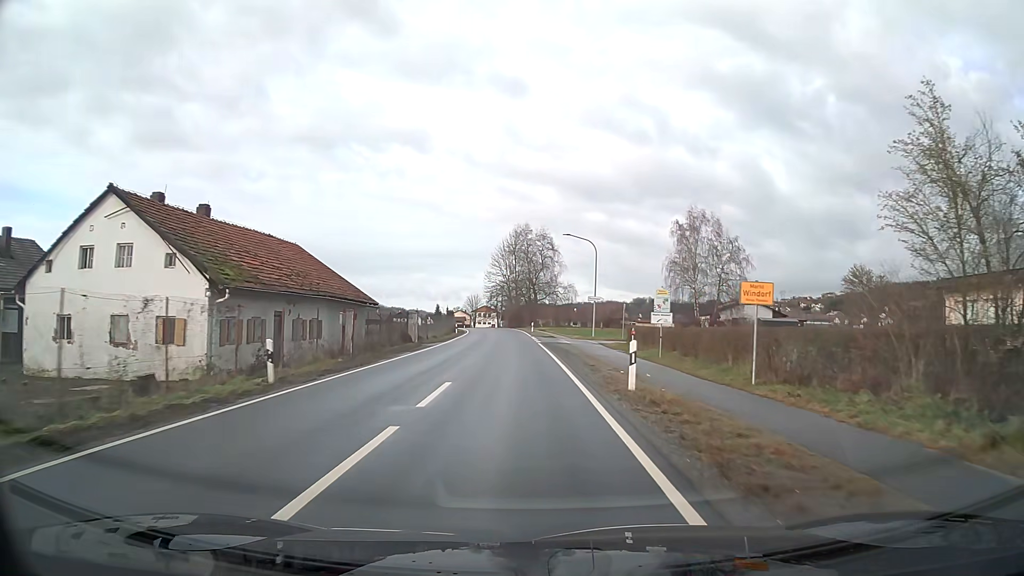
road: secondary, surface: asphalt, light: Day
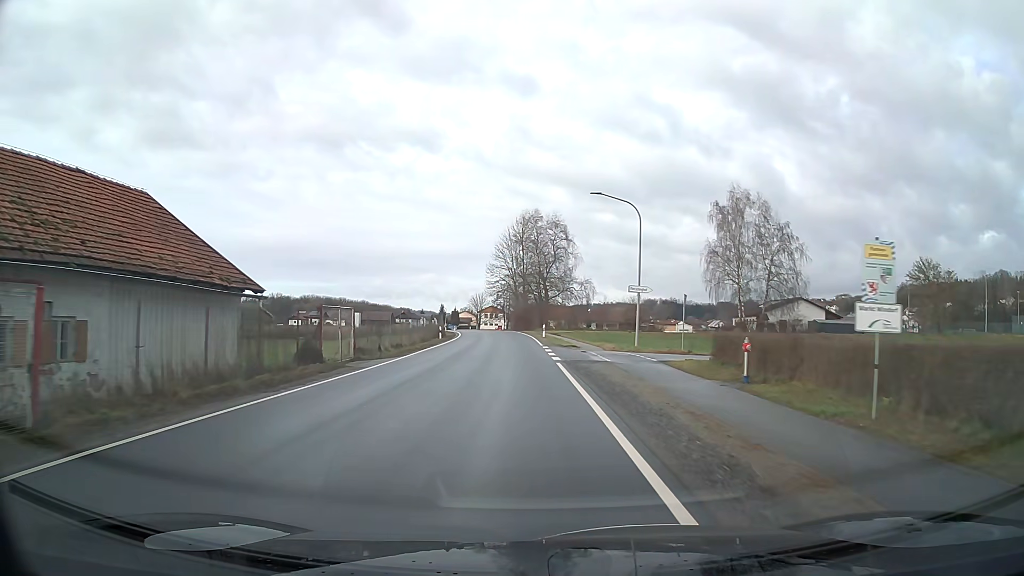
(-0.1, +17.5) m; -1°
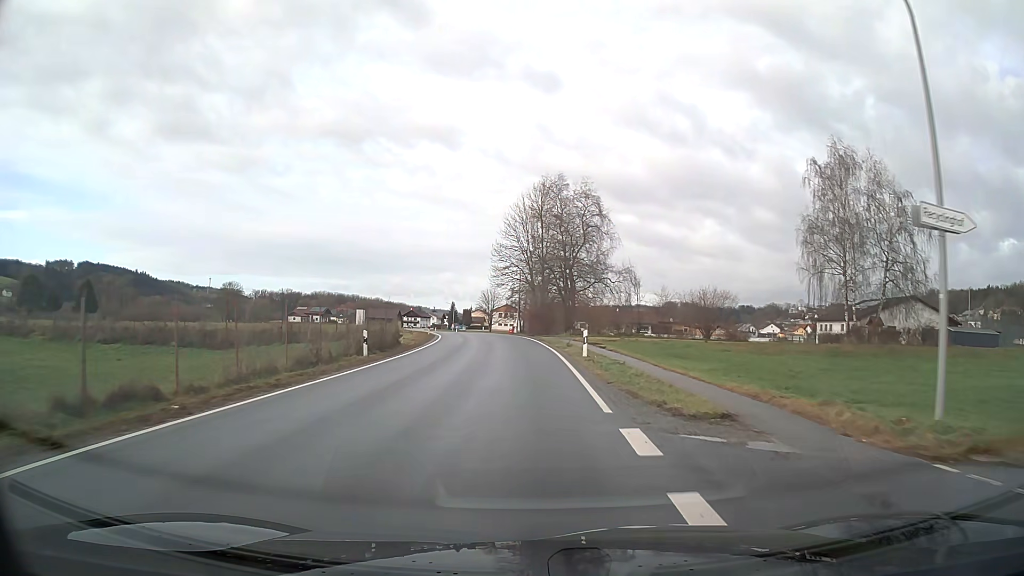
(-0.3, +25.5) m; -2°
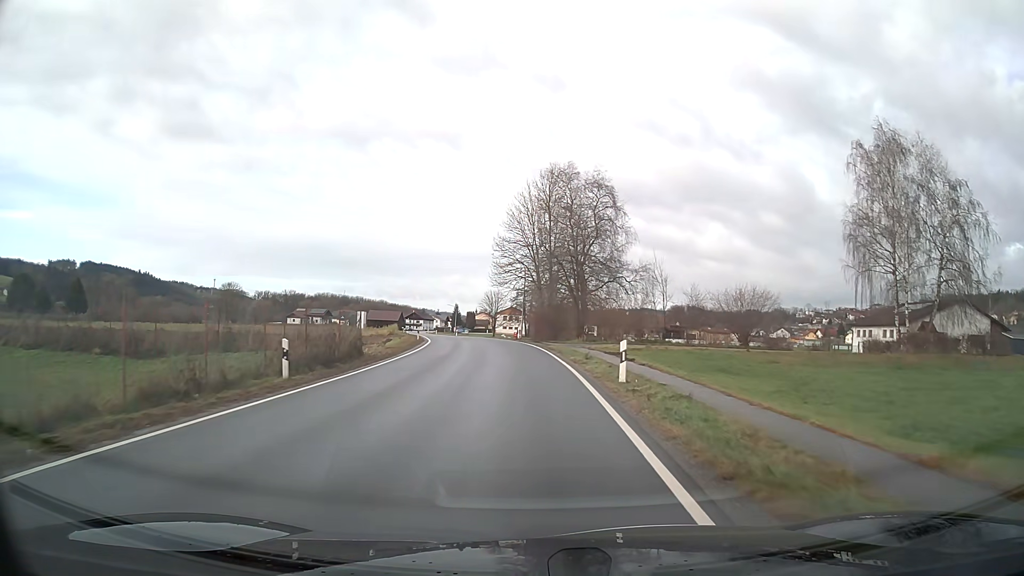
(0.0, +8.1) m; 0°
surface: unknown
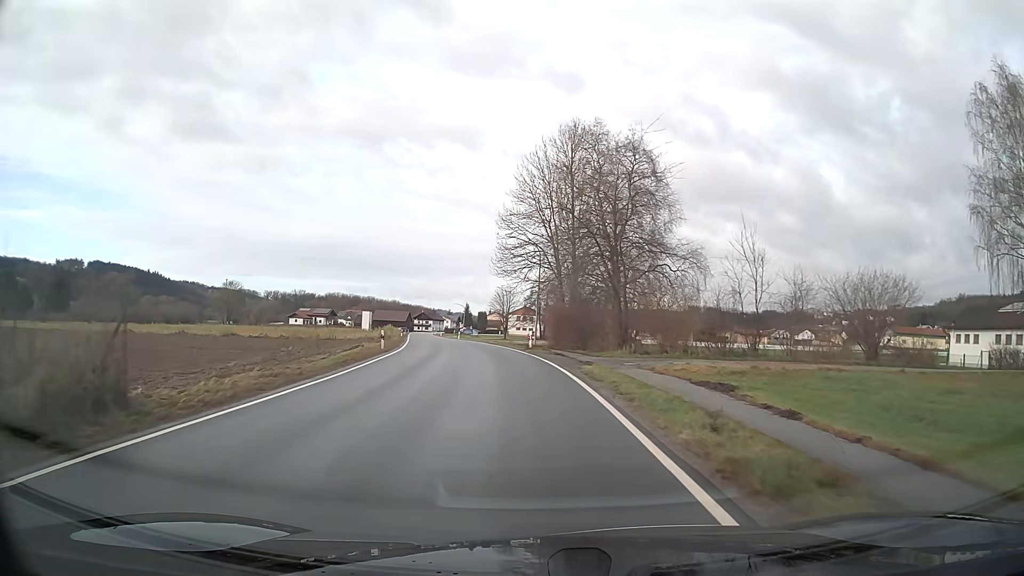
(-0.2, +15.9) m; -1°
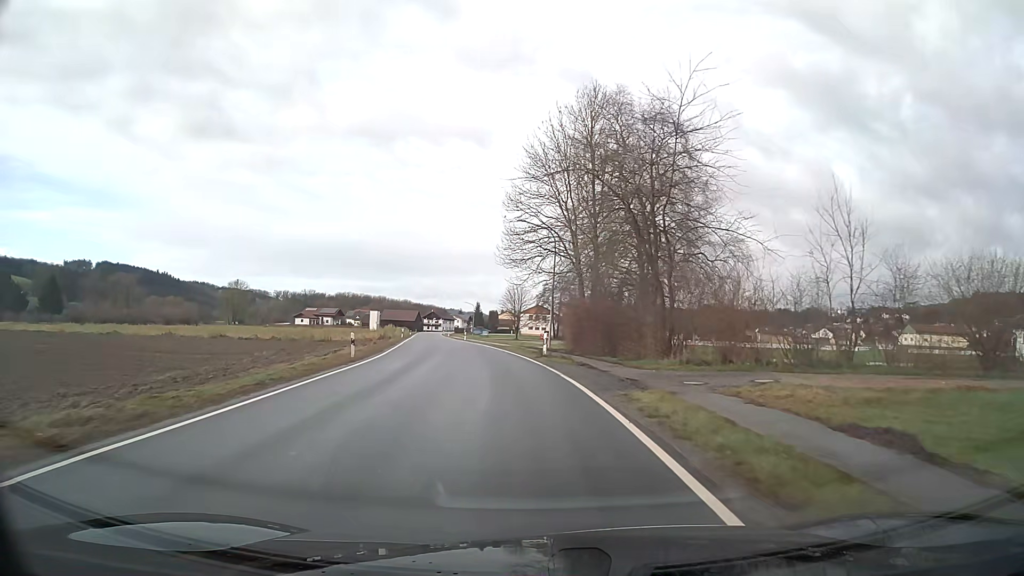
(-0.1, +7.9) m; -1°
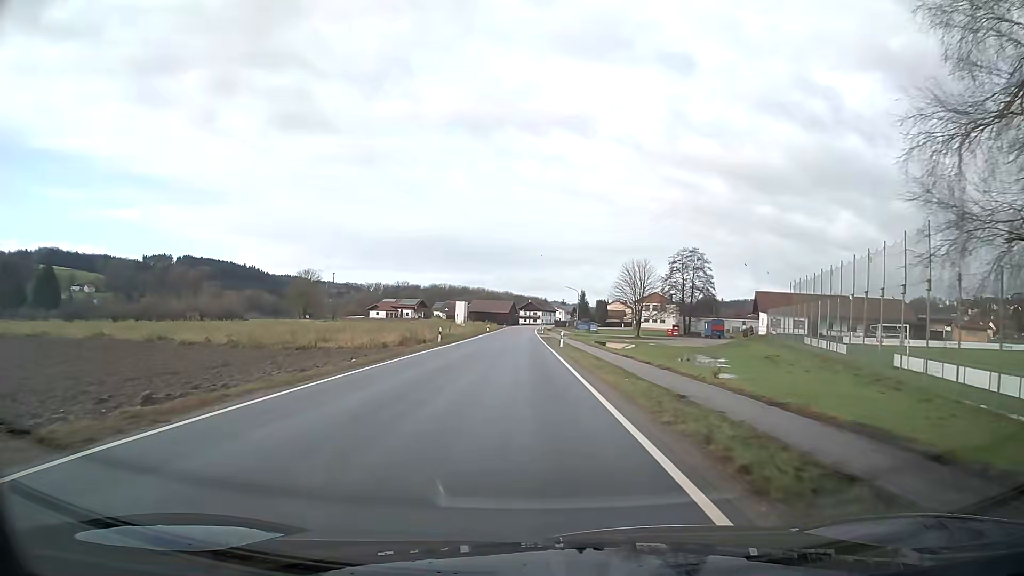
(-3.1, +38.9) m; -8°
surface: asphalt
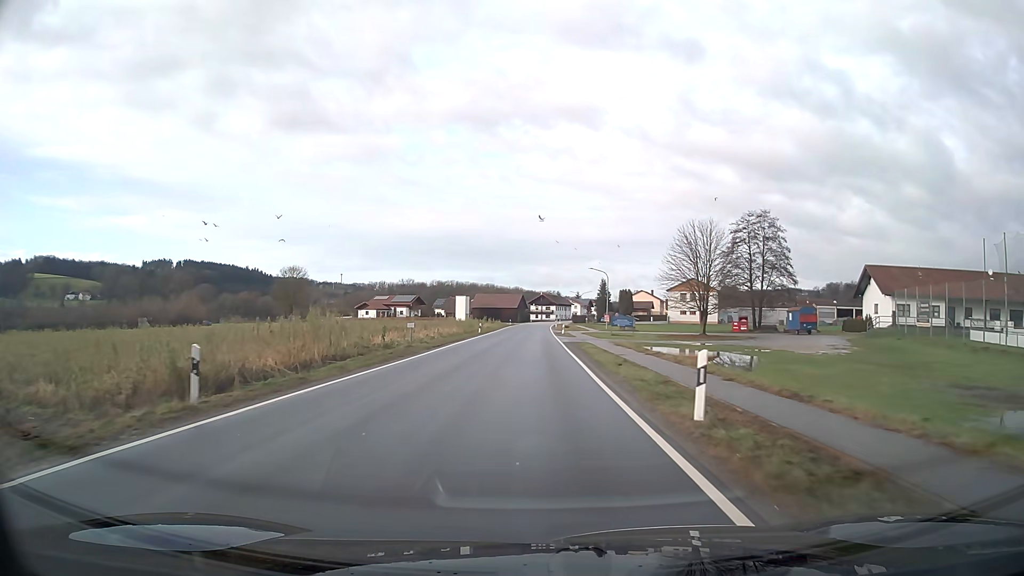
(-0.3, +31.9) m; -1°
